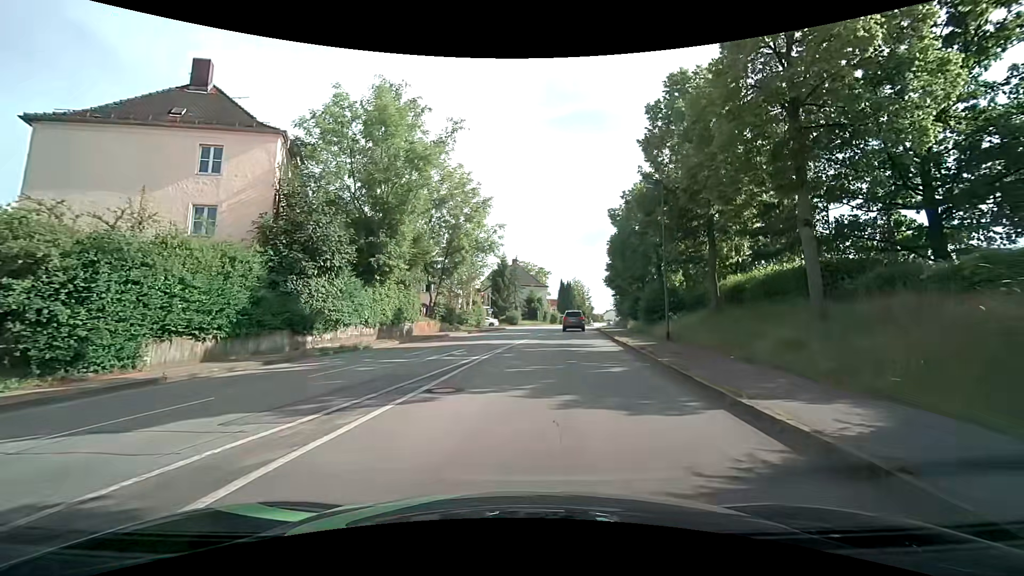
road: residential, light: Day
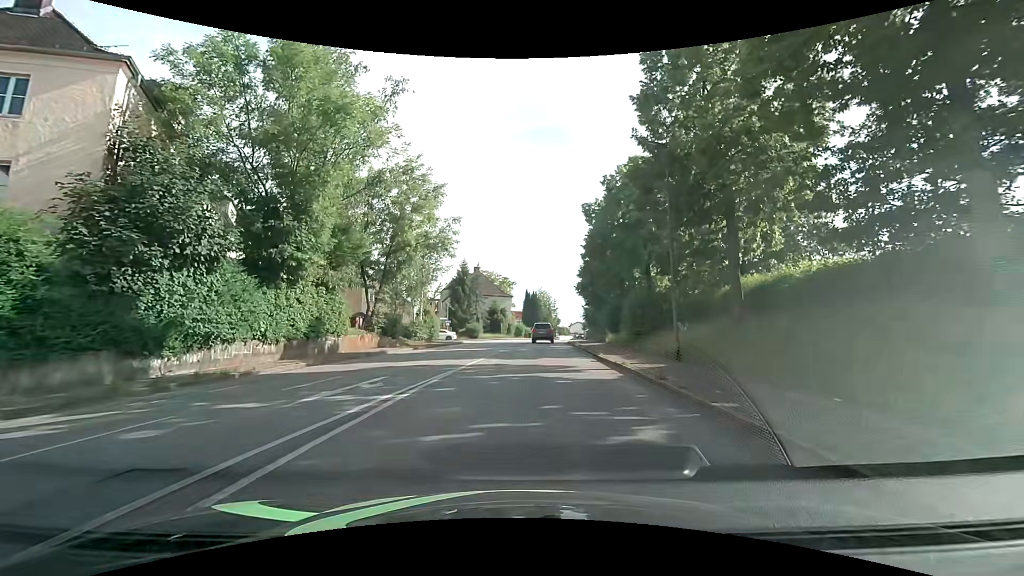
(+0.3, +6.9) m; +5°
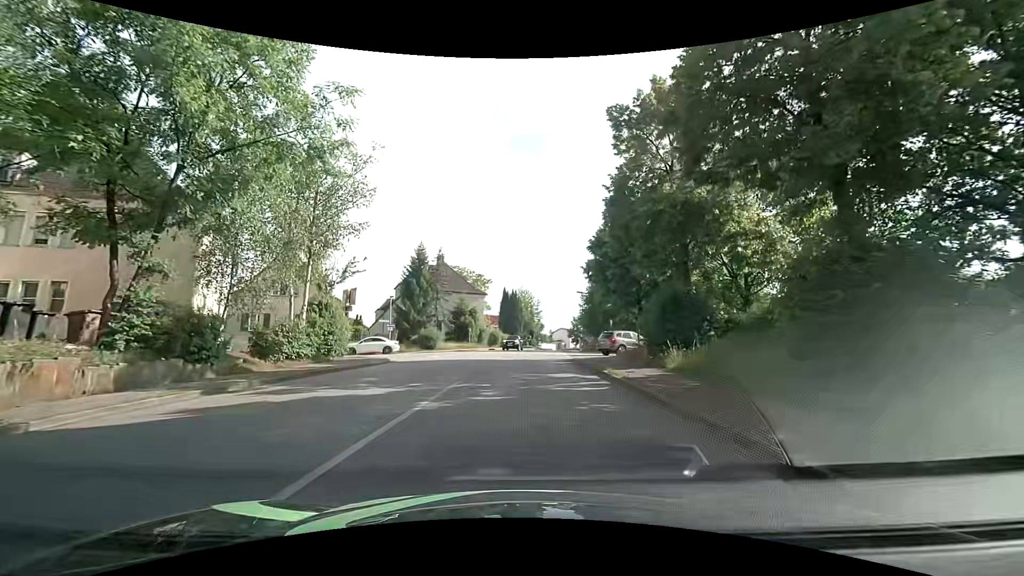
(+0.2, +18.8) m; +2°
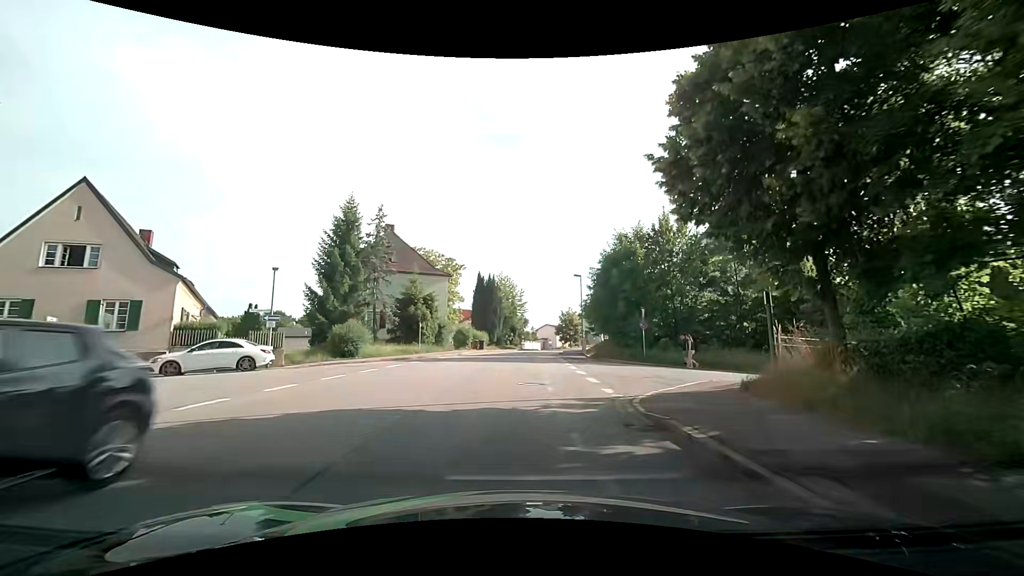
(+0.3, +18.0) m; +2°
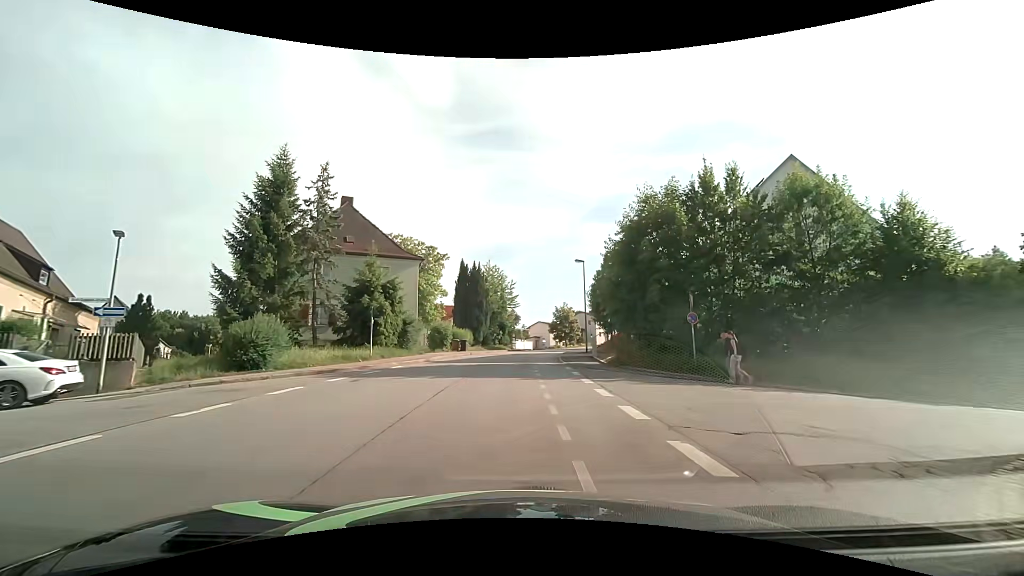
(0.0, +9.5) m; +1°
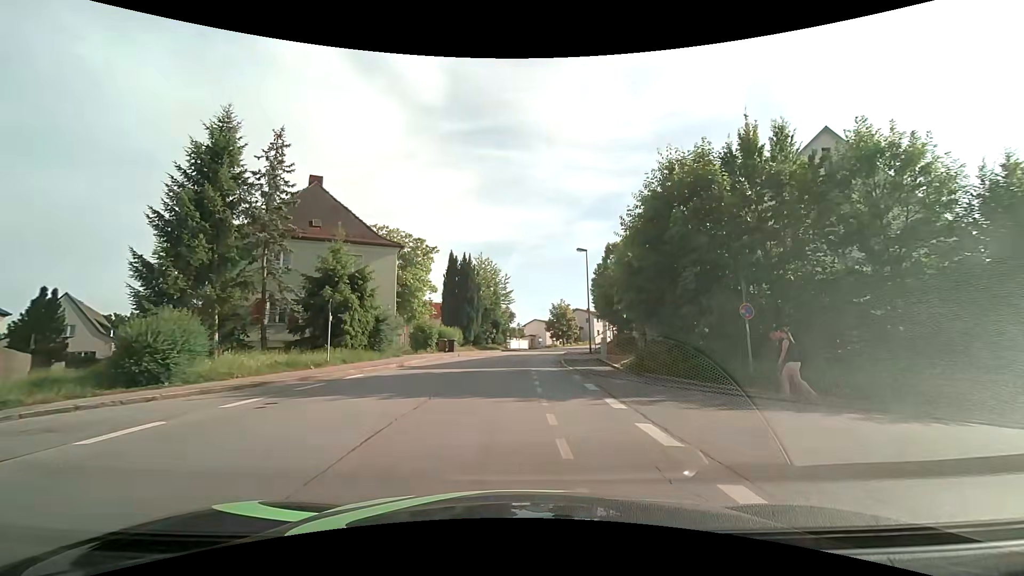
(0.0, +5.0) m; 0°
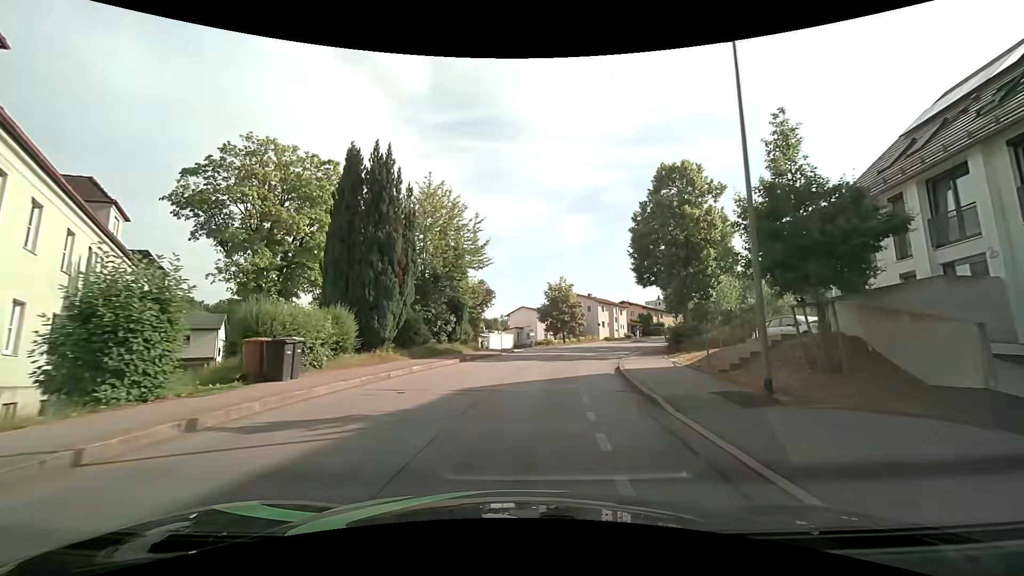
(+0.6, +27.7) m; +3°
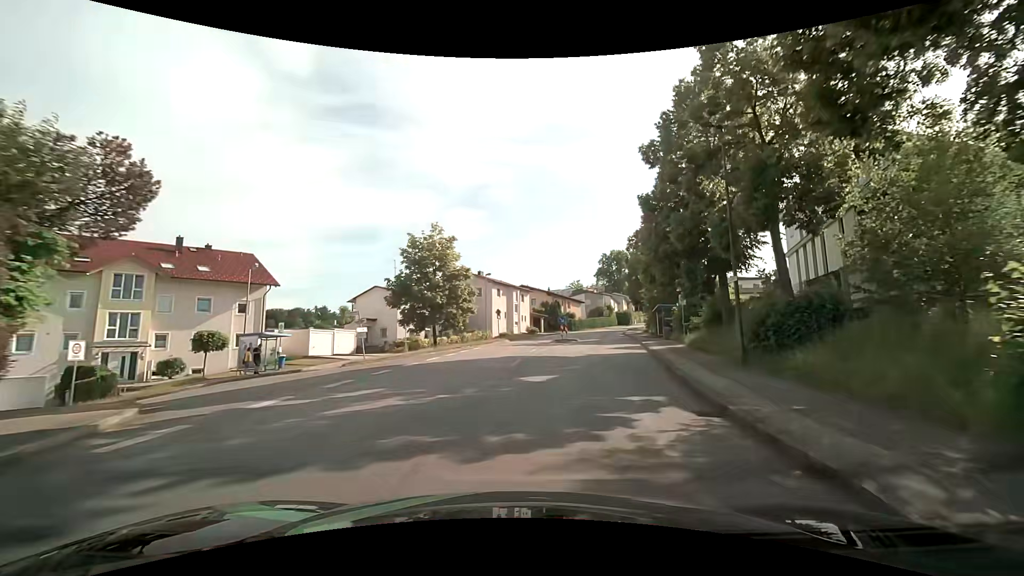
(+3.1, +30.3) m; +12°
(+1, +10) (+2, +20) (+4, +30) (+7, +39) (+9, +49) (+11, +59) (+13, +69) (+17, +78) (+21, +87) (+25, +96) m
